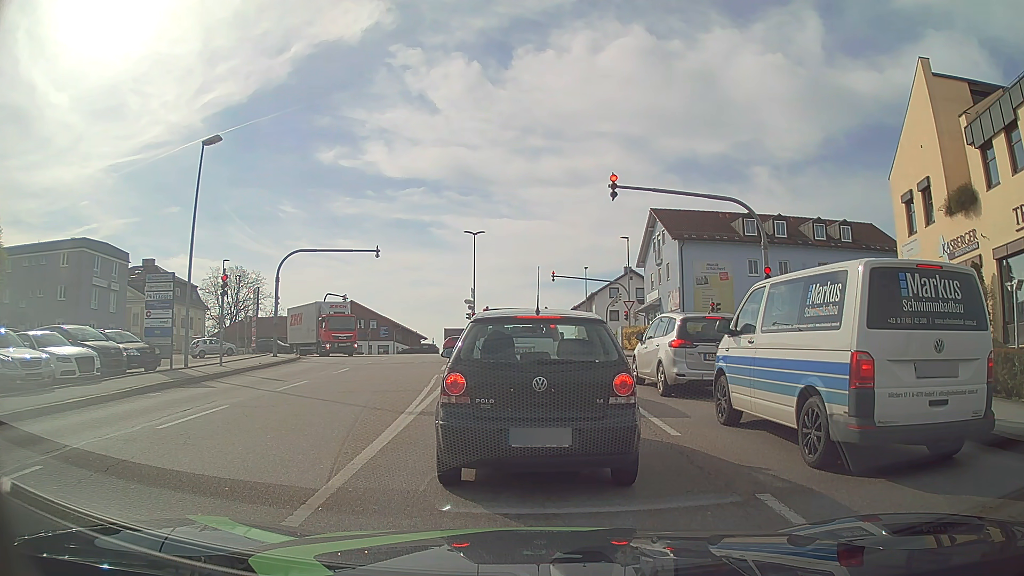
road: tertiary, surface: asphalt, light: Day
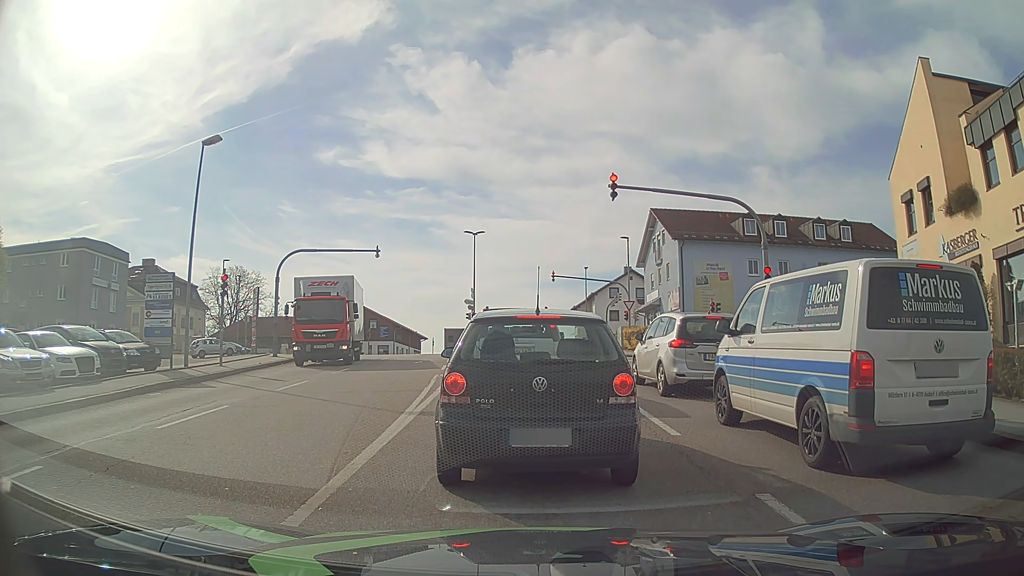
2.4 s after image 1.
(0.0, 0.0) m; 0°
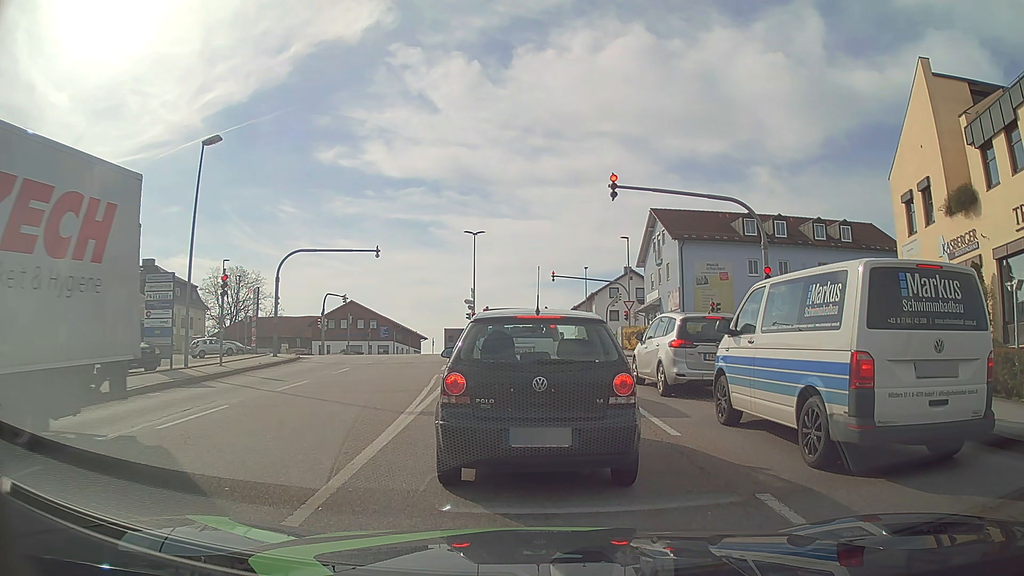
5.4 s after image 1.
(0.0, 0.0) m; 0°
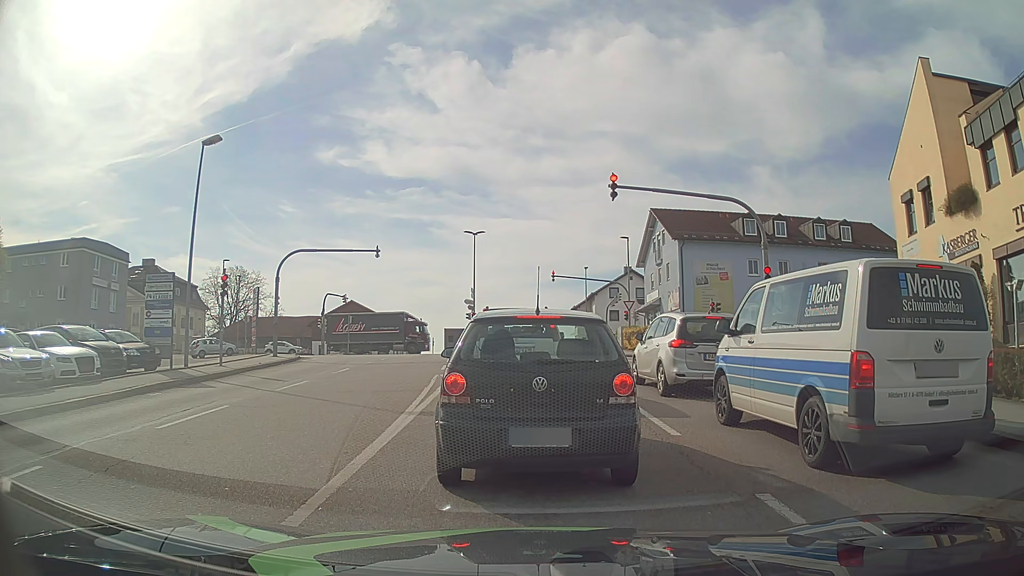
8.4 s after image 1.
(0.0, 0.0) m; 0°
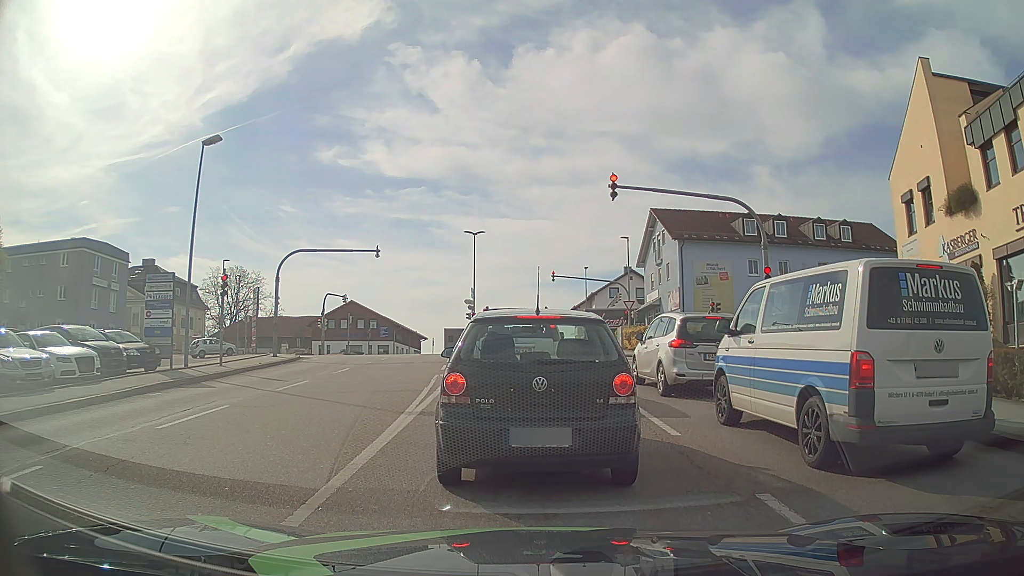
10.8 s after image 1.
(0.0, 0.0) m; 0°
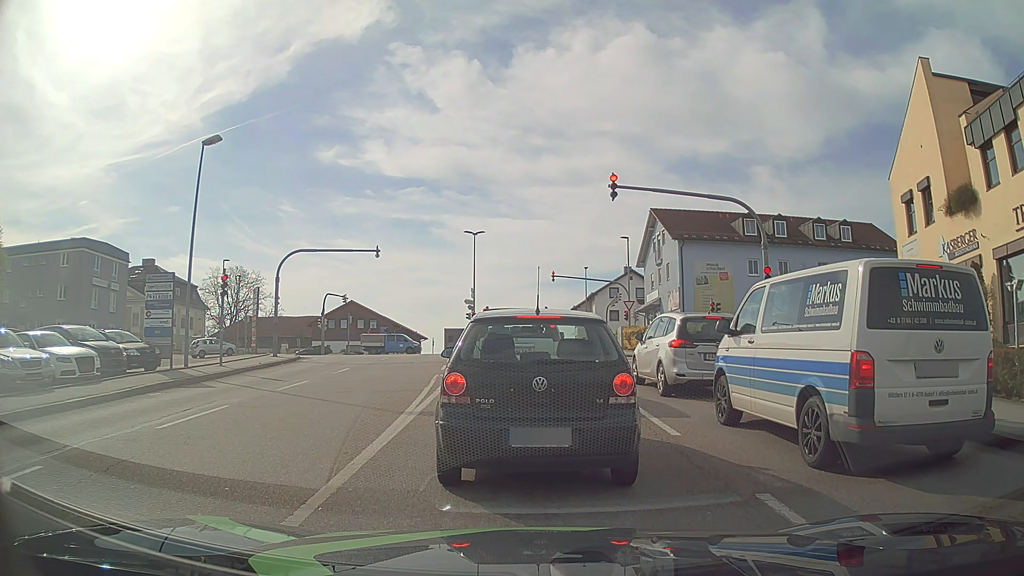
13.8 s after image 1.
(0.0, 0.0) m; 0°
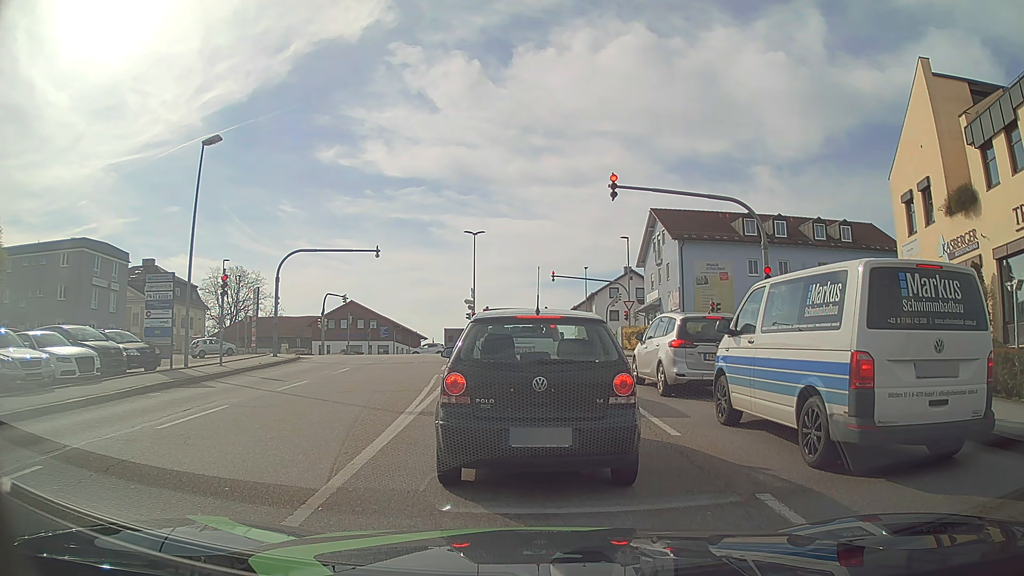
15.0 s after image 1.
(0.0, 0.0) m; 0°
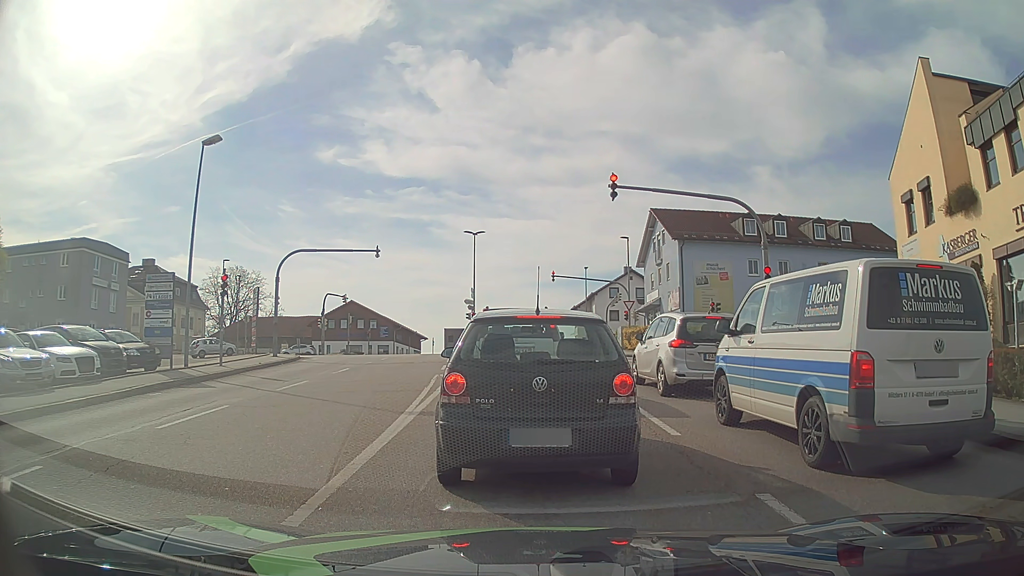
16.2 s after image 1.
(0.0, 0.0) m; 0°
(0, +10) (-1, +20) (-2, +30) (-2, +40) (-3, +50) (-4, +60) (-8, +69) (-17, +73) (-27, +73) (-37, +73) m
